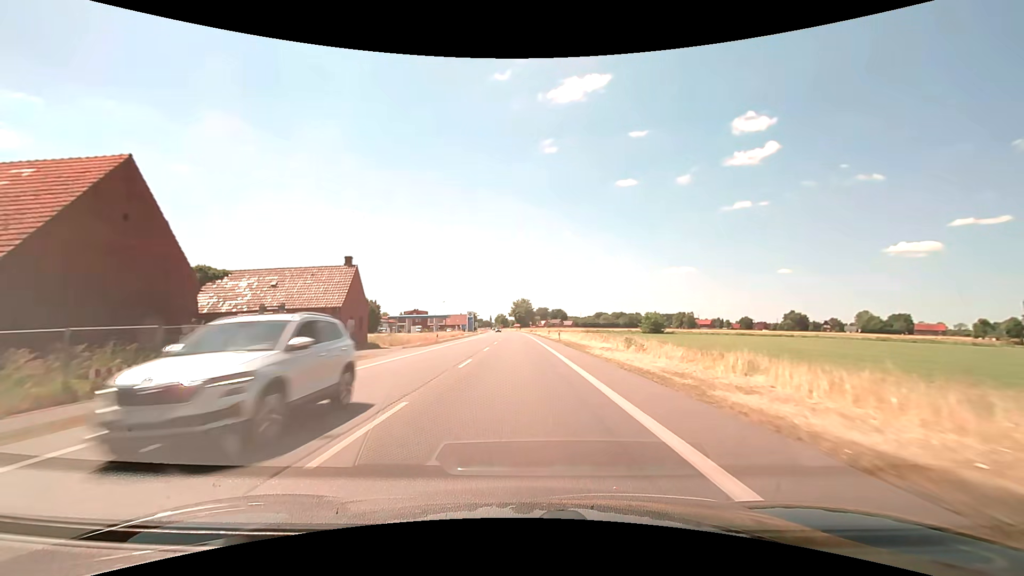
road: primary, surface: asphalt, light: Day
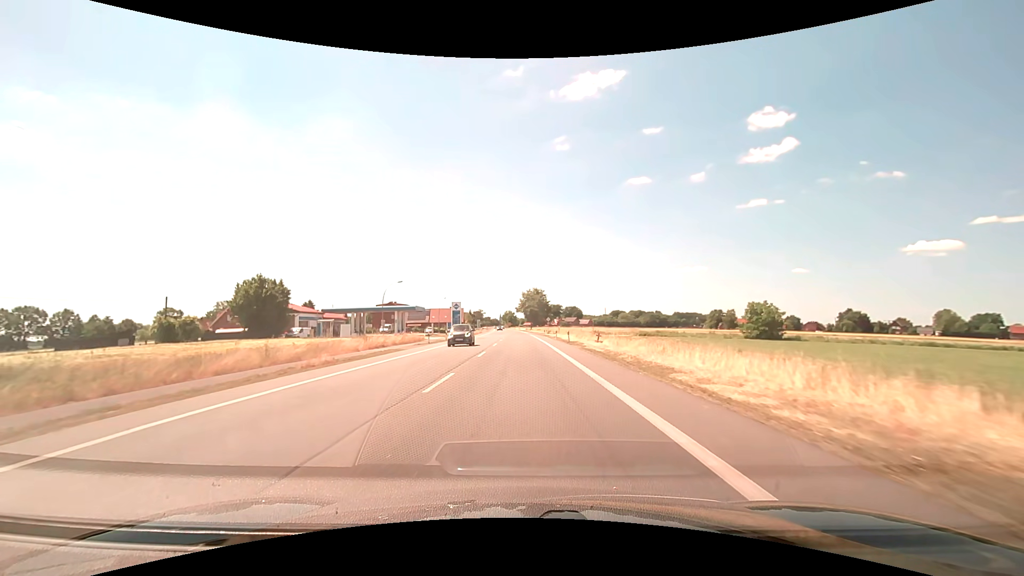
(-0.6, +54.8) m; -1°
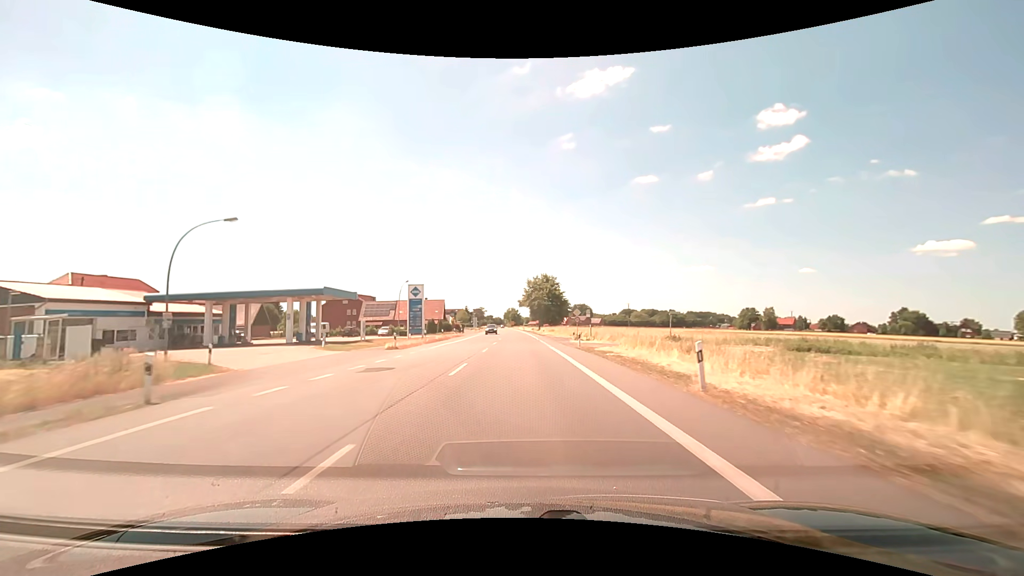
(-0.3, +44.4) m; -1°
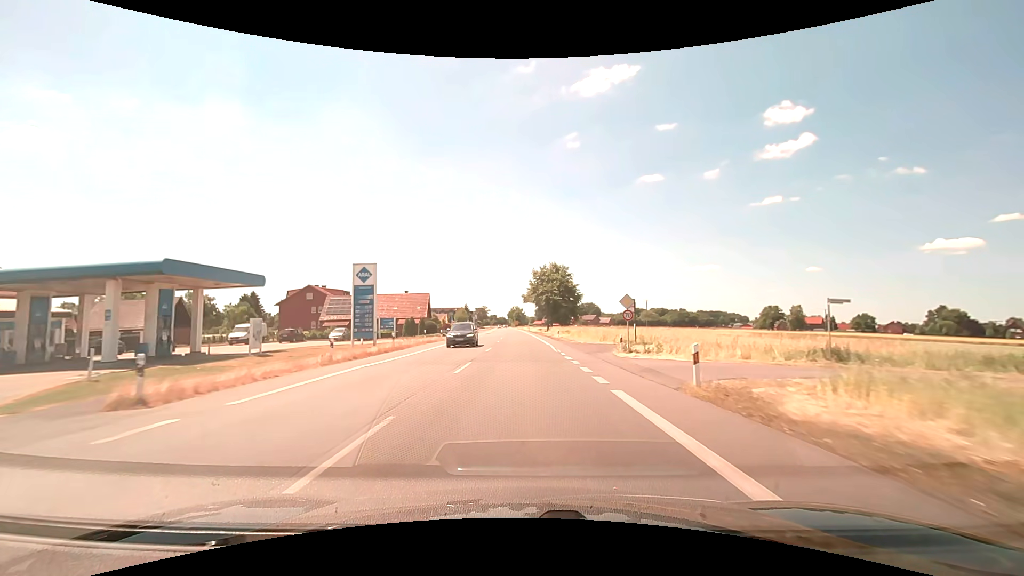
(-0.1, +22.2) m; -1°
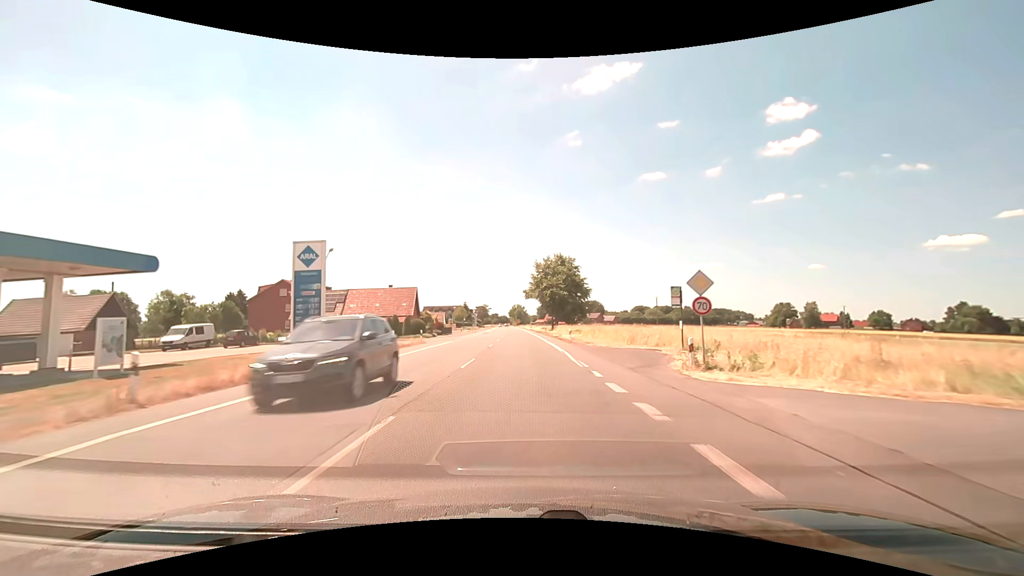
(0.0, +11.1) m; 0°
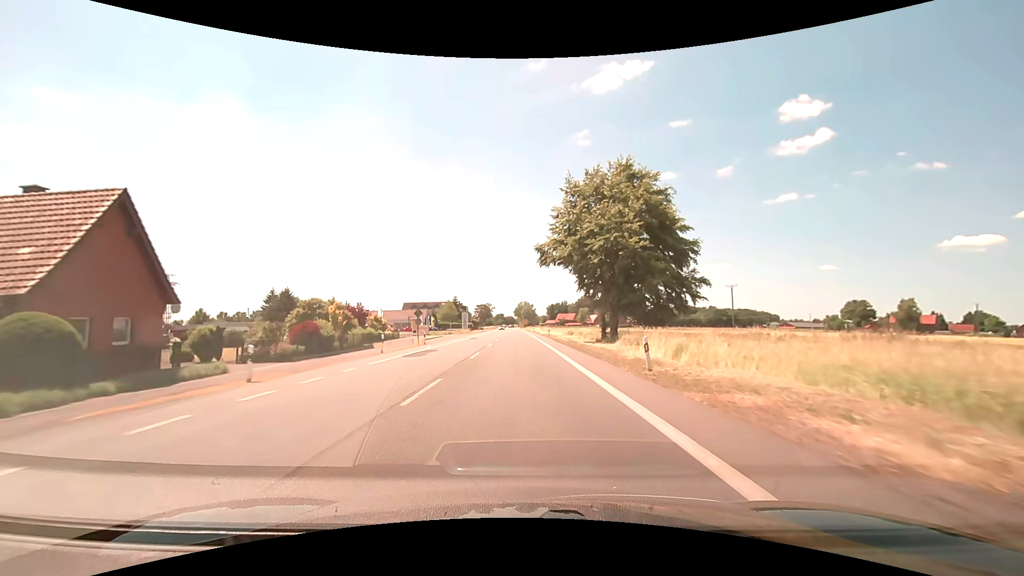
(-0.5, +55.5) m; -1°
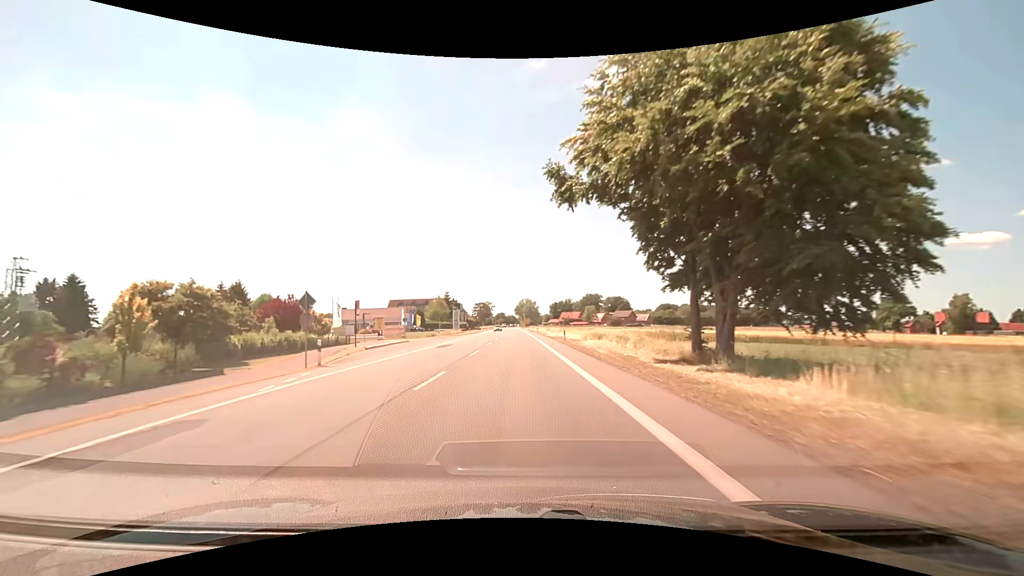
(0.0, +22.2) m; 0°
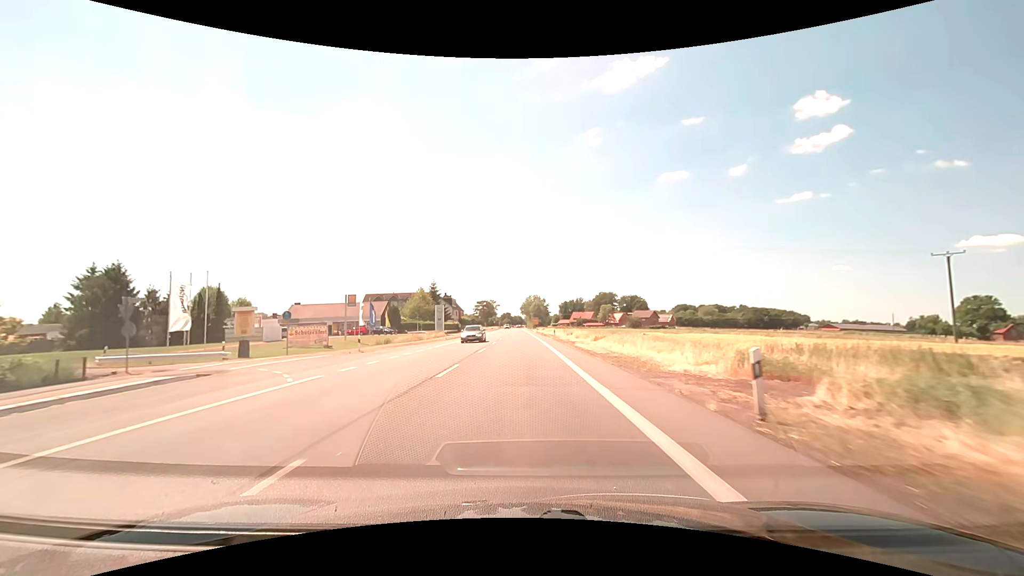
(-0.2, +33.3) m; -1°
(0, +10) (0, +20) (0, +30) (0, +40) (0, +50) (0, +60) (-1, +70) (-1, +80) (-1, +90) (-1, +100) m
